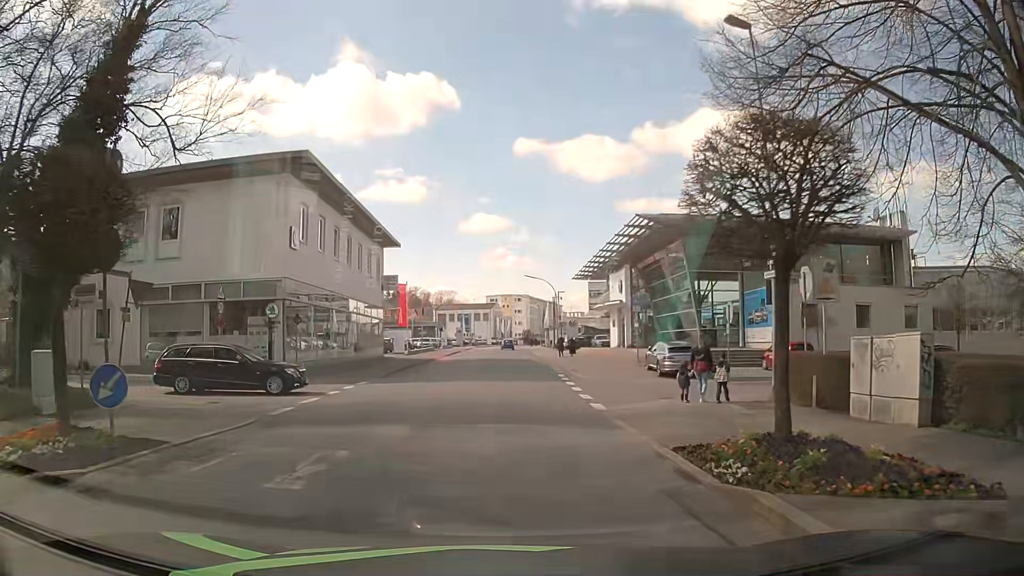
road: tertiary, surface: asphalt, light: Day
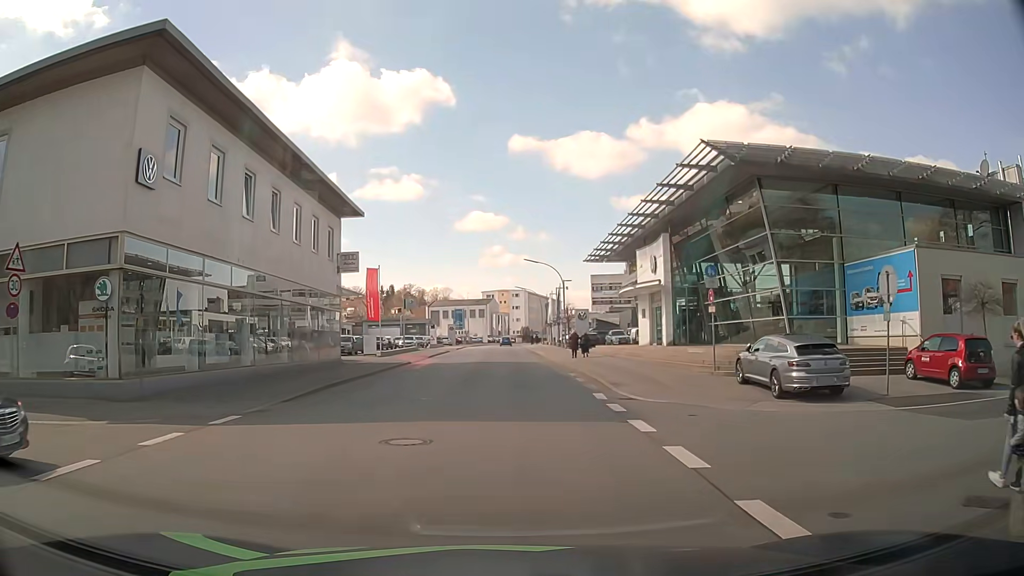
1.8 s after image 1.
(0.0, +13.1) m; +2°
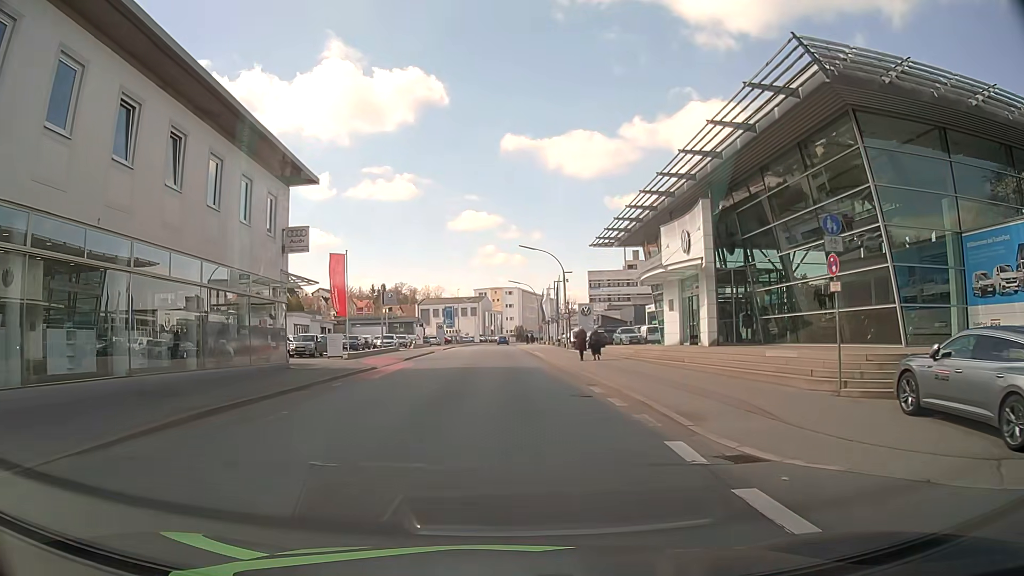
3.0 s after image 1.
(-0.2, +8.9) m; -1°
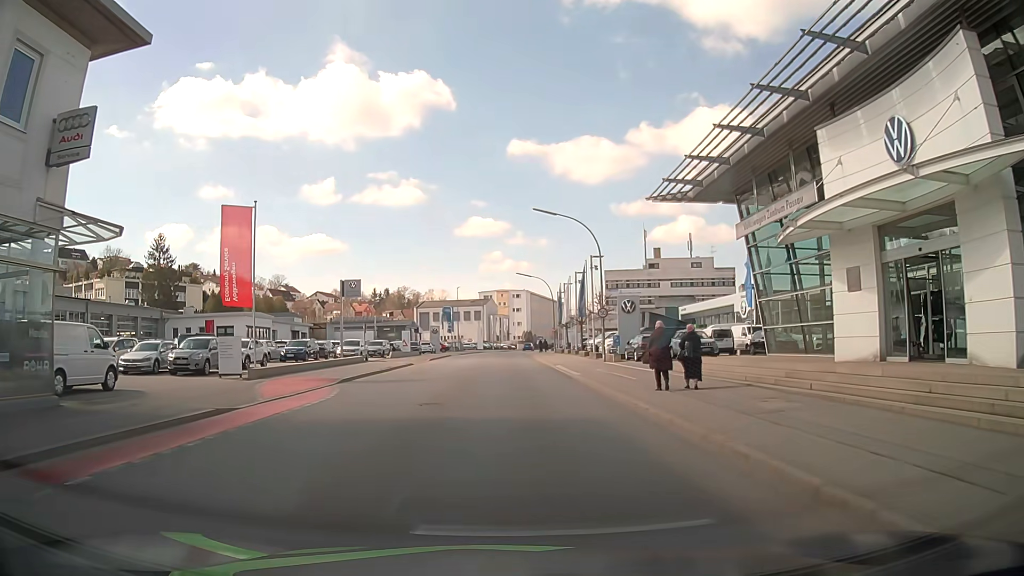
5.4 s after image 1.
(-0.1, +18.2) m; -1°
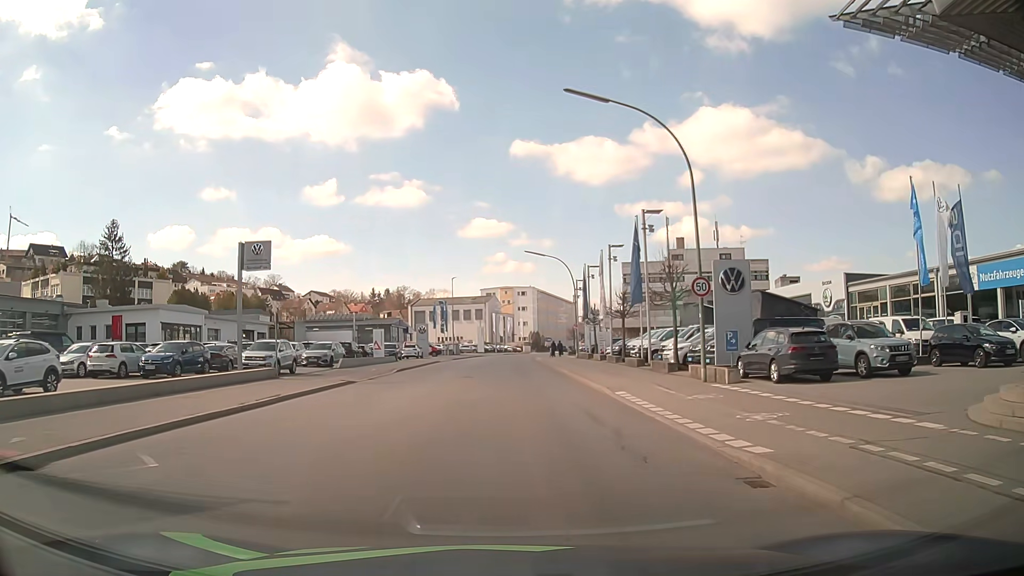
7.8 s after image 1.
(+0.2, +18.9) m; +1°
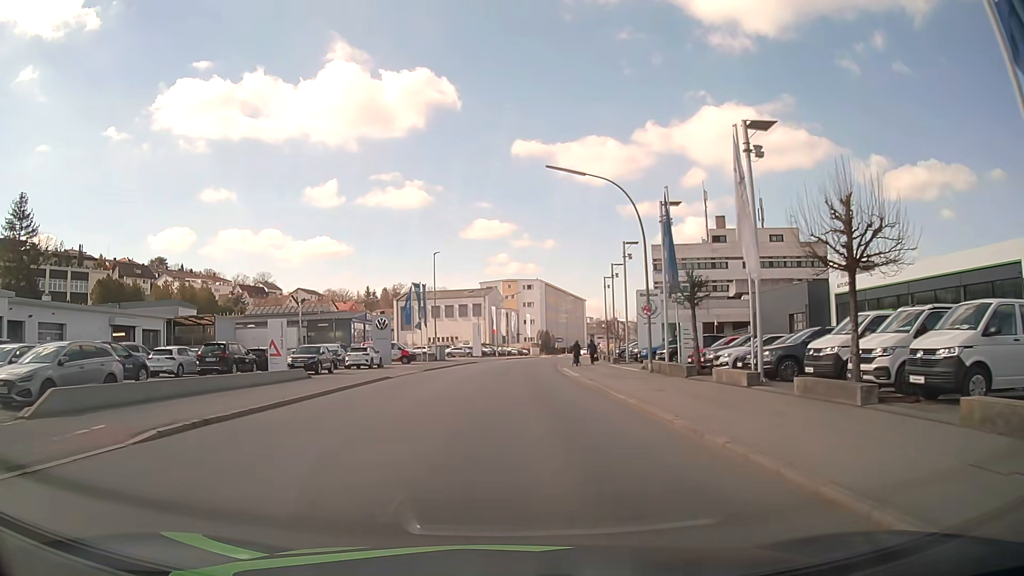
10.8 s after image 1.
(-0.2, +26.9) m; -1°
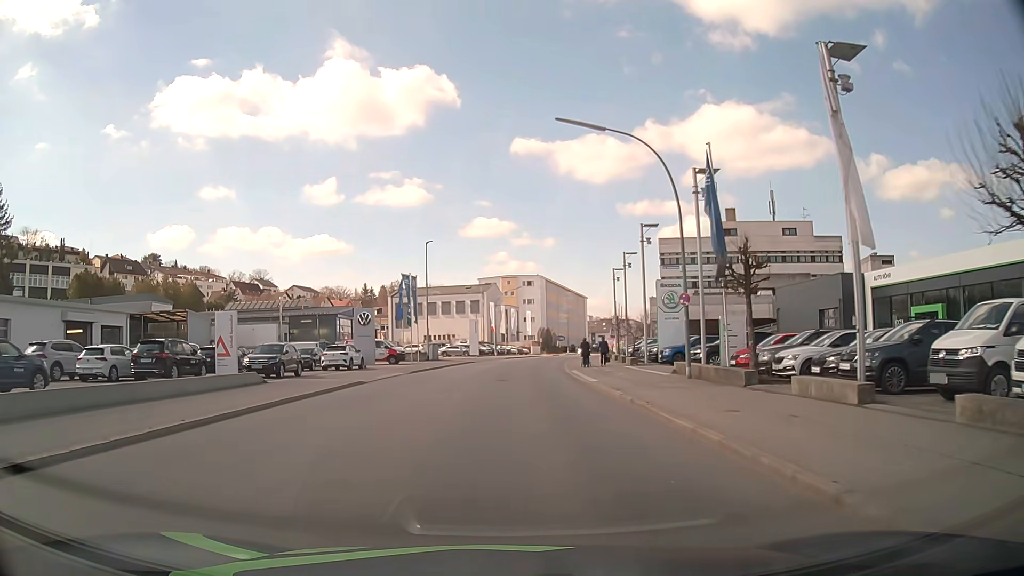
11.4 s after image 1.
(0.0, +6.0) m; 0°
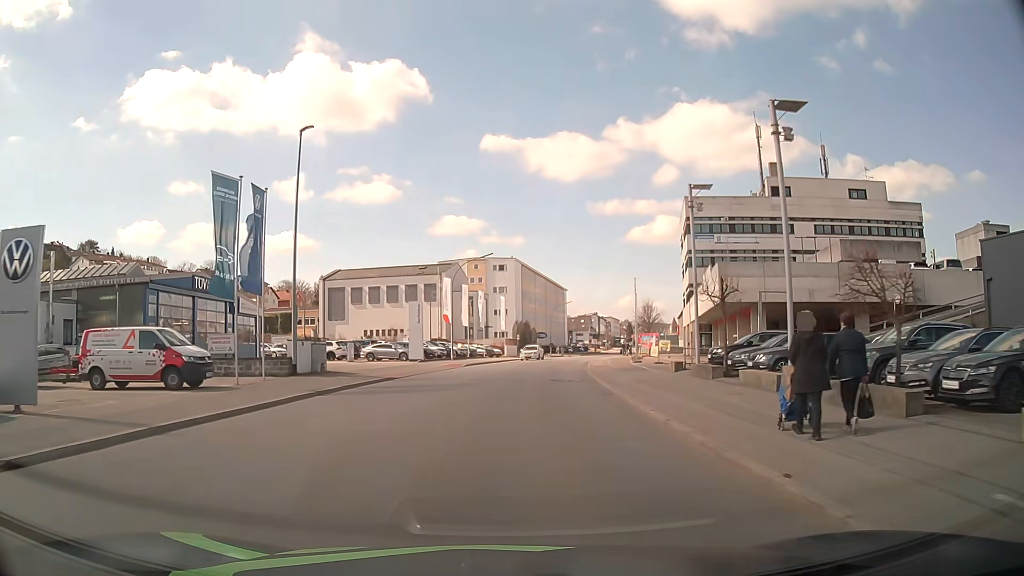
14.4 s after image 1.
(+0.4, +32.0) m; +2°
